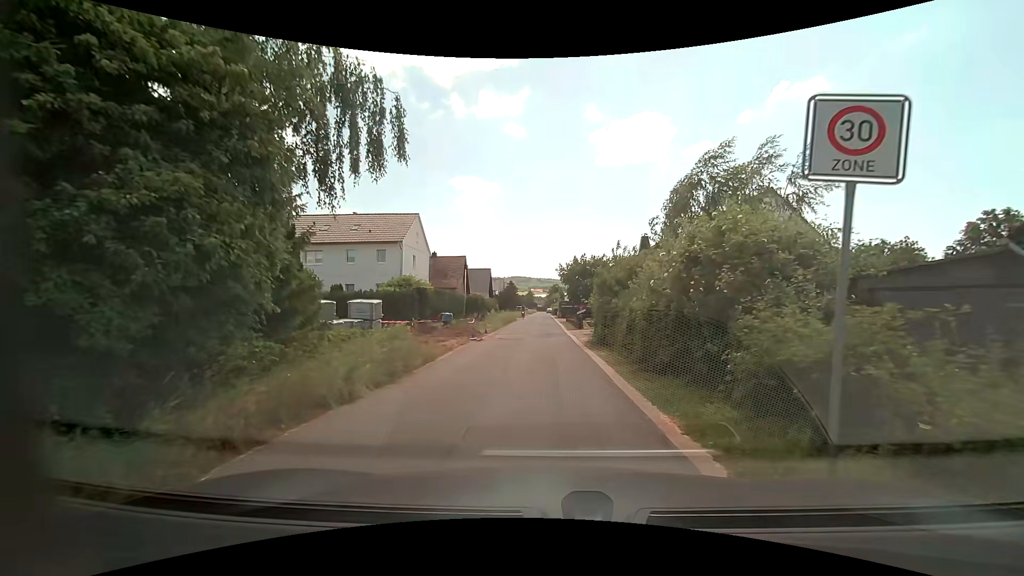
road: residential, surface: asphalt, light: Day
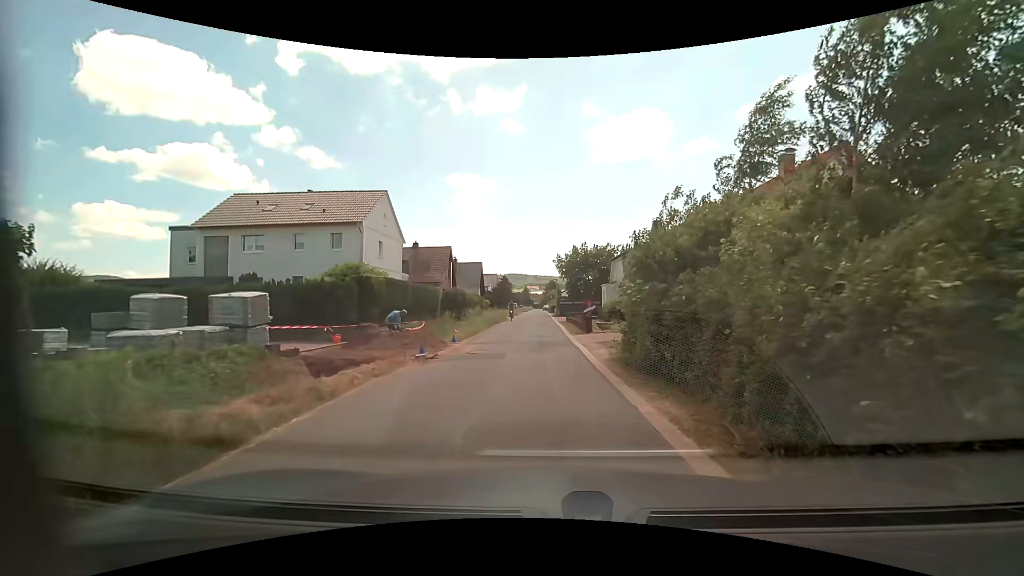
(+0.1, +8.8) m; +1°
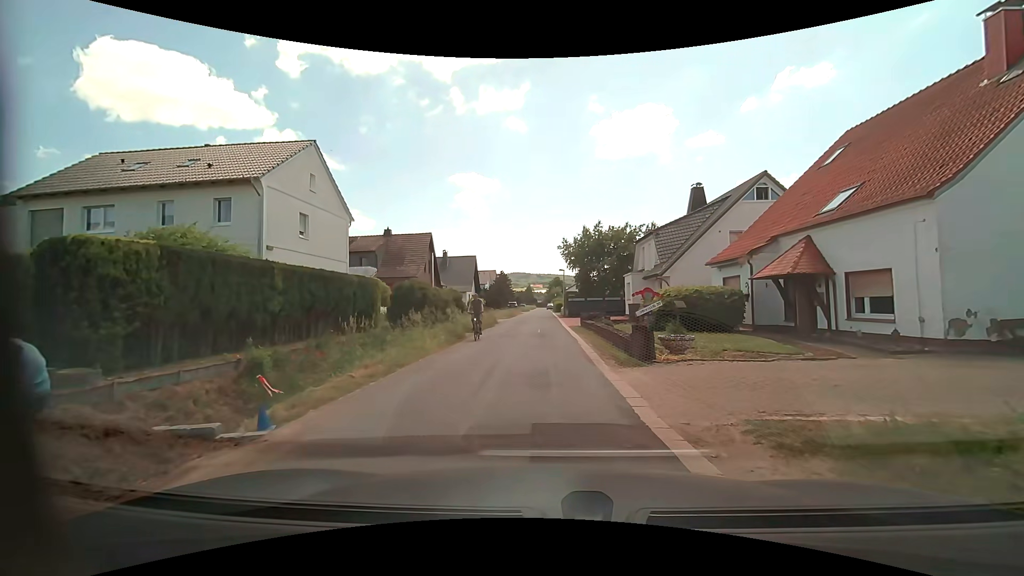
(-0.1, +13.2) m; -1°
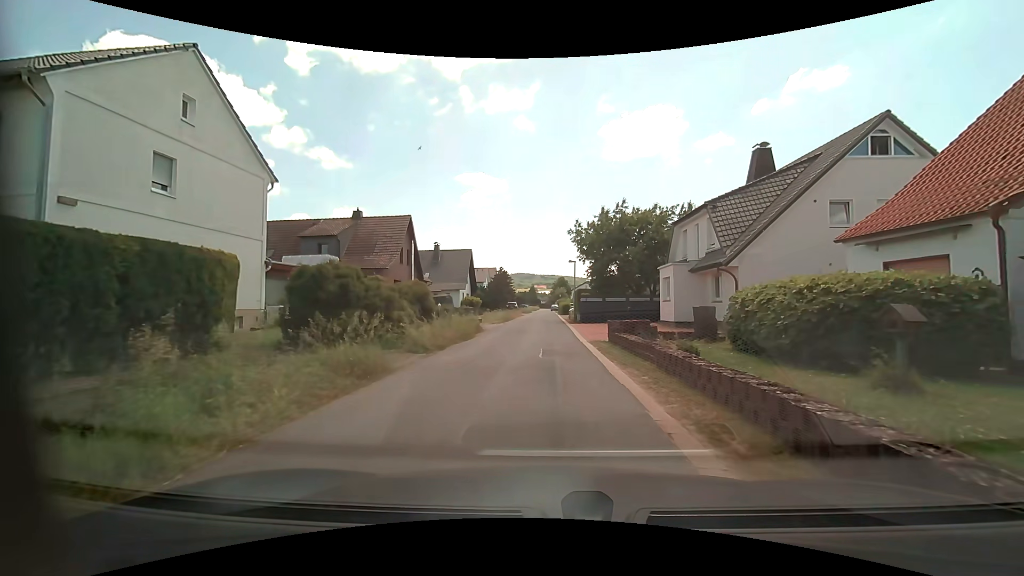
(-0.1, +10.6) m; 0°
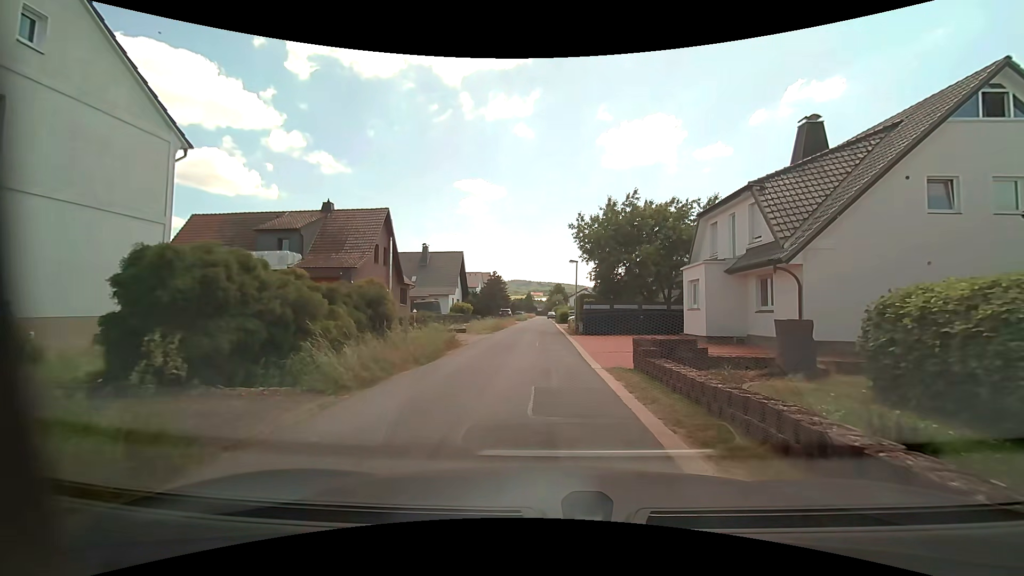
(0.0, +5.8) m; 0°
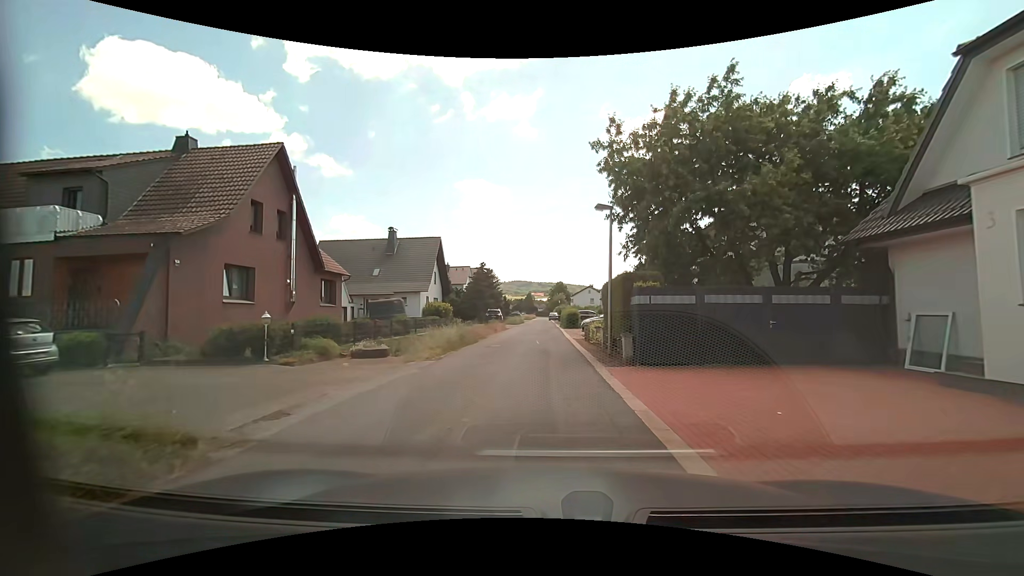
(0.0, +16.0) m; 0°
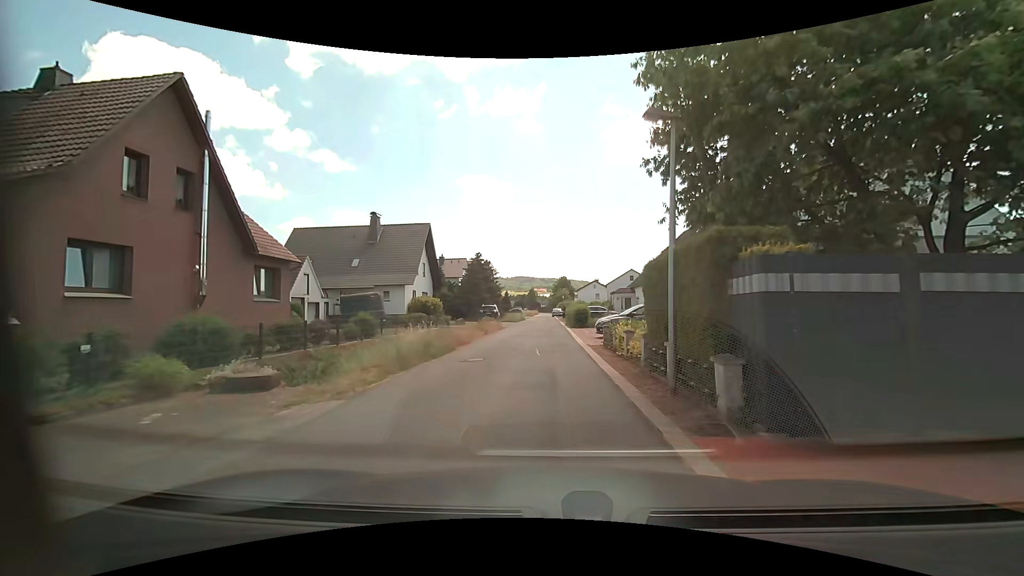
(0.0, +6.8) m; -1°
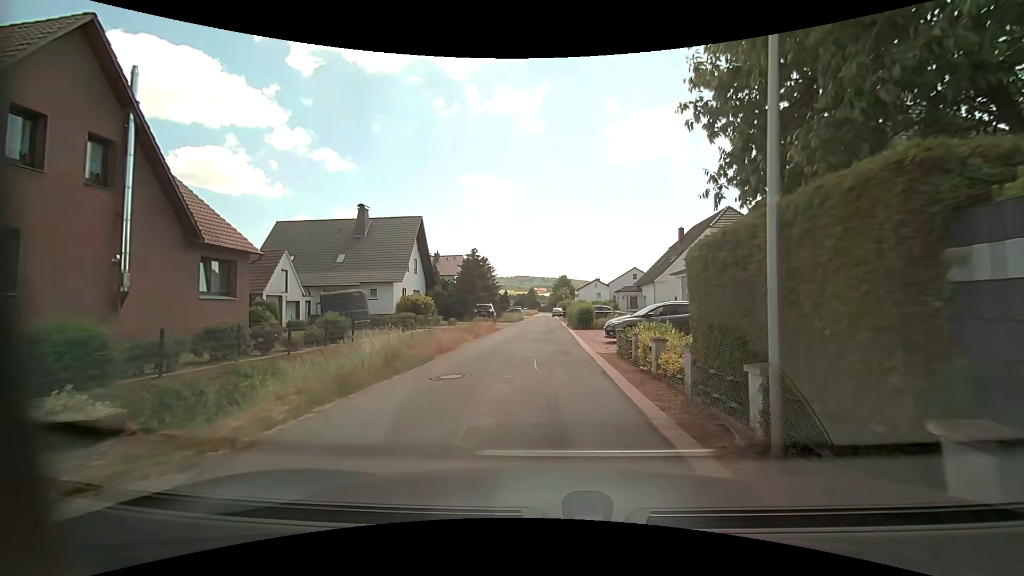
(0.0, +3.4) m; +1°
(0, +10) (0, +20) (0, +30) (0, +40) (0, +50) (0, +60) (0, +70) (-1, +80) (-1, +90) (0, +100) m
